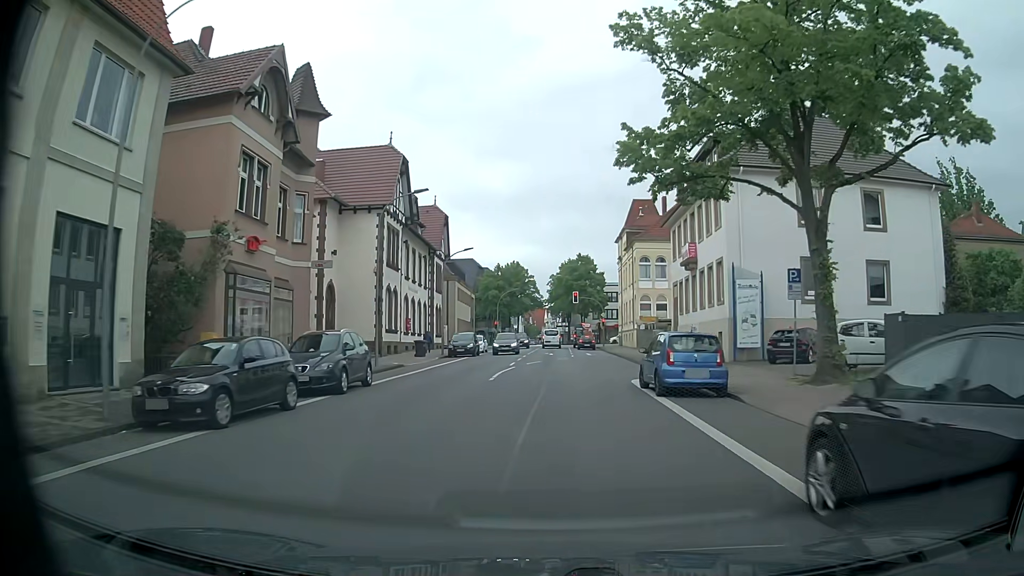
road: tertiary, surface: asphalt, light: Day
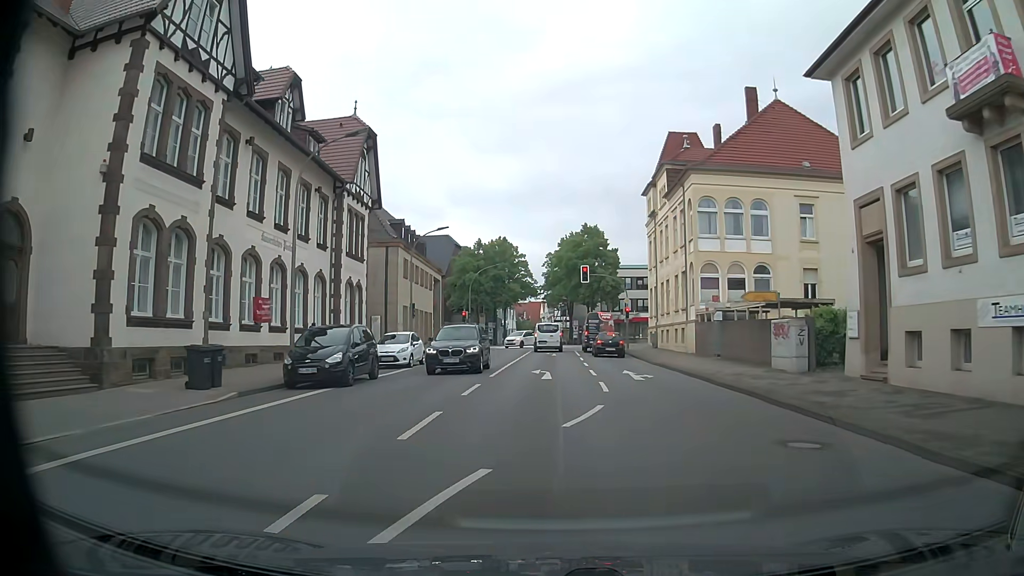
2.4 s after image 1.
(+0.2, +27.8) m; 0°
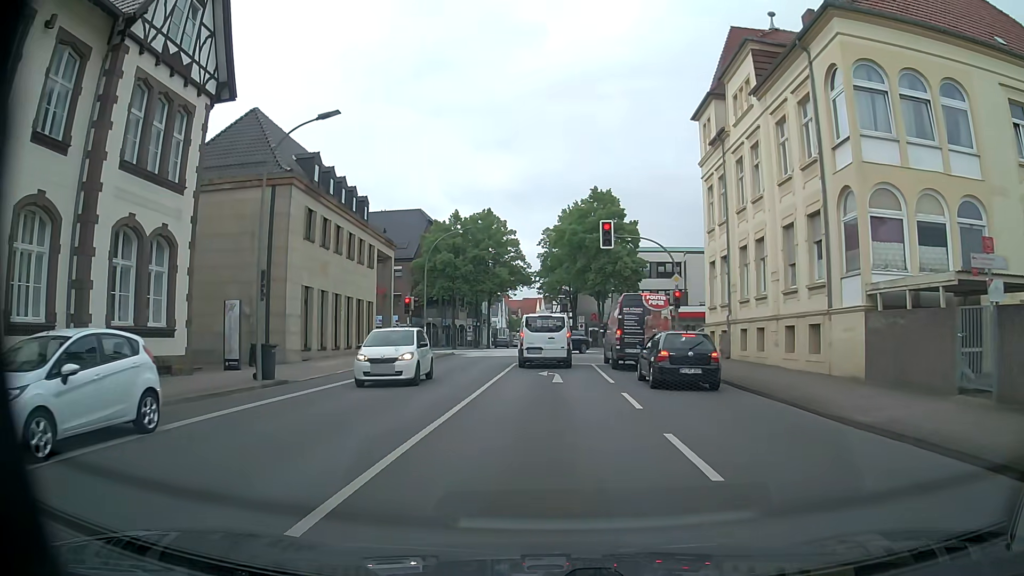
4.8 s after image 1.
(+0.3, +21.0) m; +1°
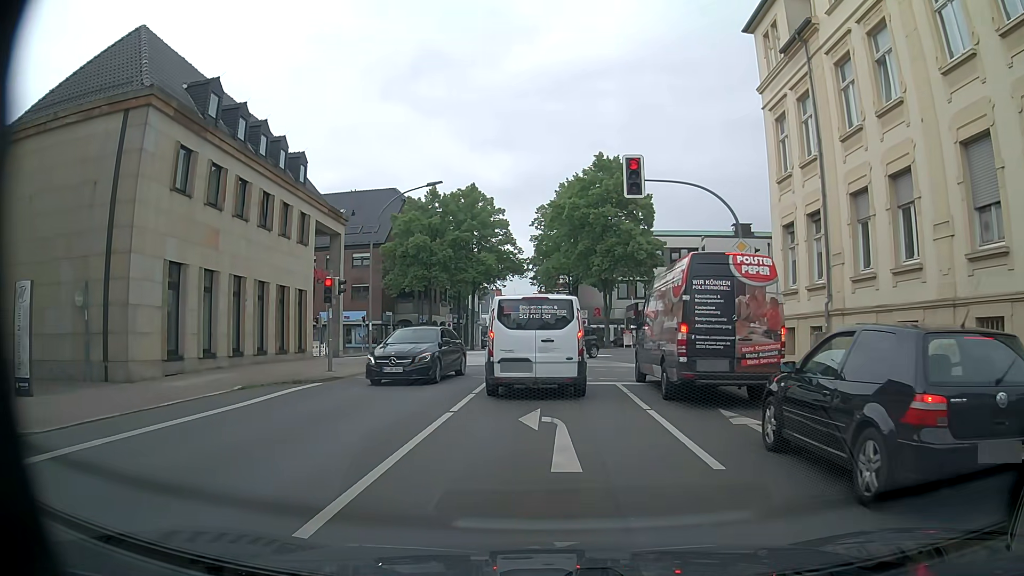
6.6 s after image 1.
(-0.1, +11.4) m; -1°
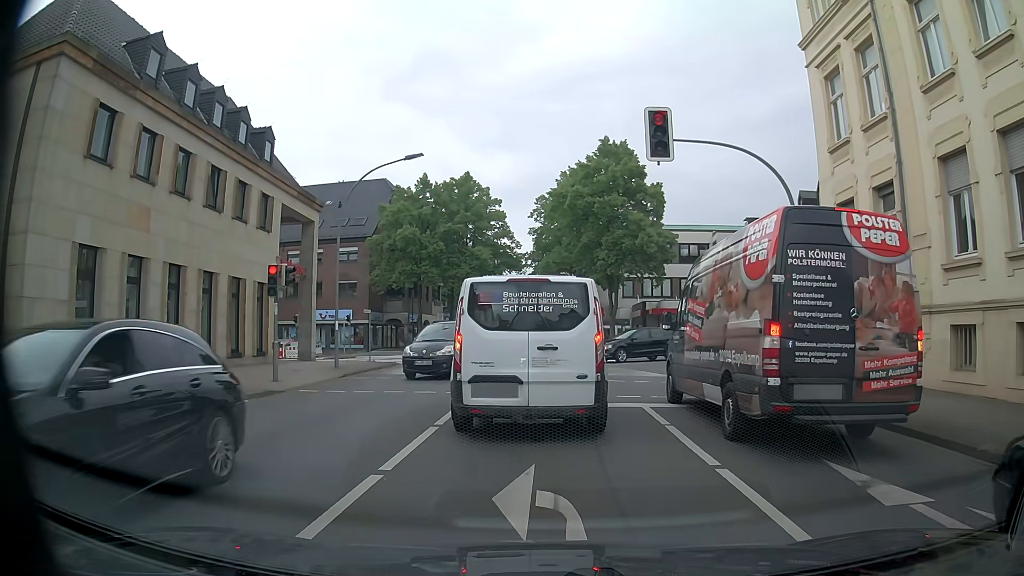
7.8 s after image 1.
(0.0, +4.3) m; +1°
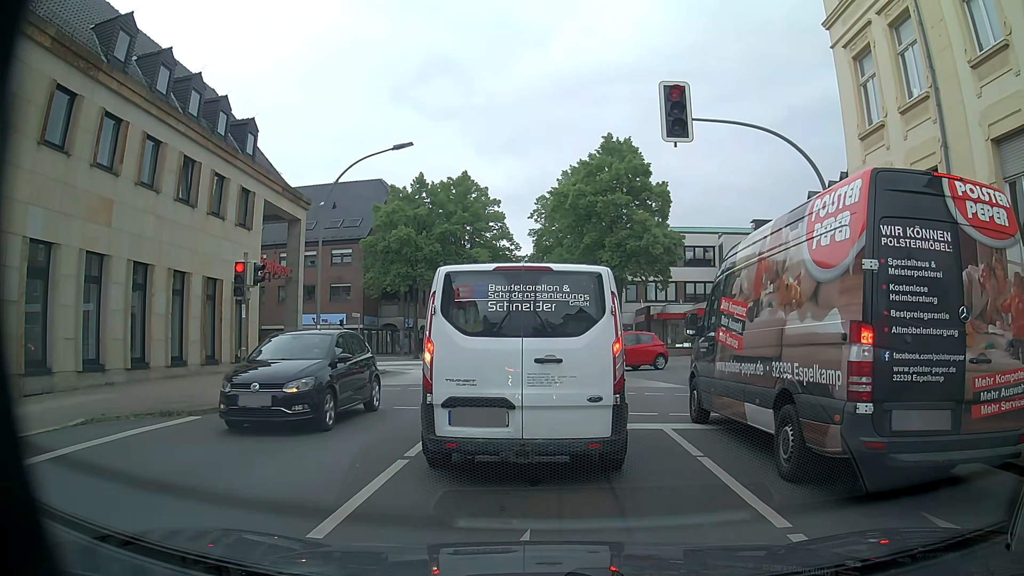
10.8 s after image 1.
(0.0, +2.0) m; 0°
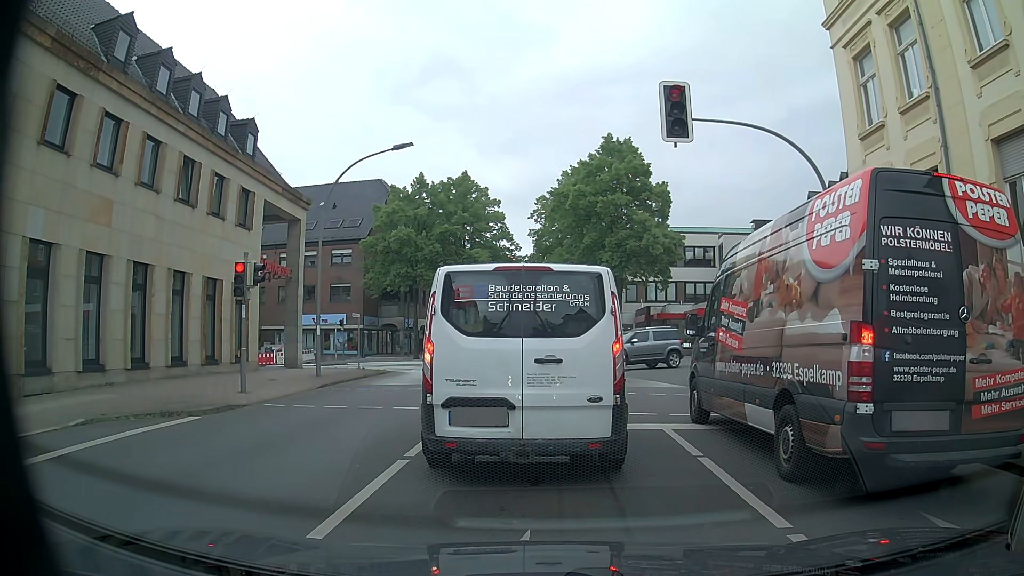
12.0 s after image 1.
(0.0, +0.1) m; 0°
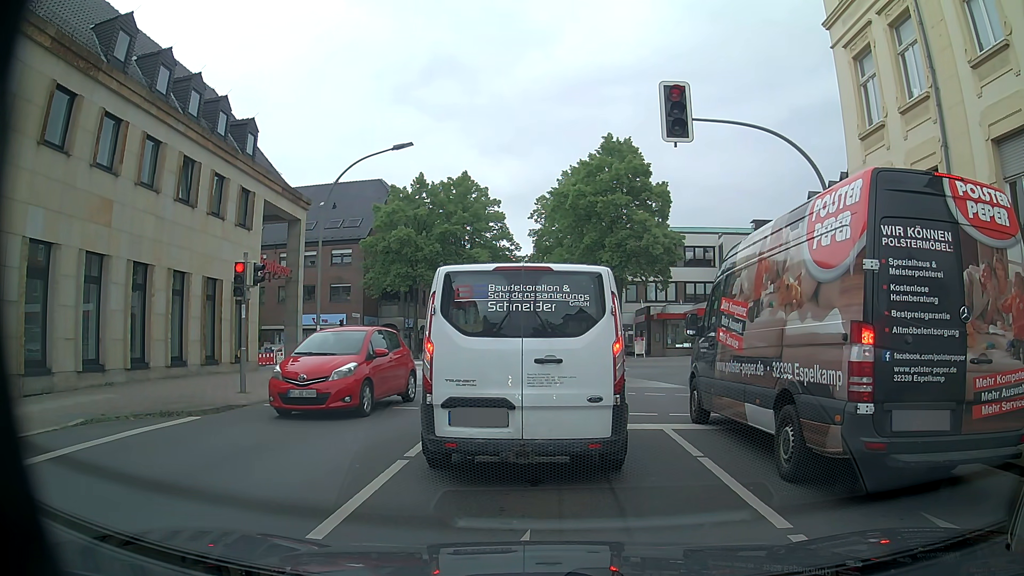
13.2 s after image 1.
(0.0, 0.0) m; 0°
(0, +10) (-1, +20) (-2, +30) (-5, +40) (-10, +47) (-20, +50) (-30, +52) (-40, +53) (-50, +54) (-60, +54) m
